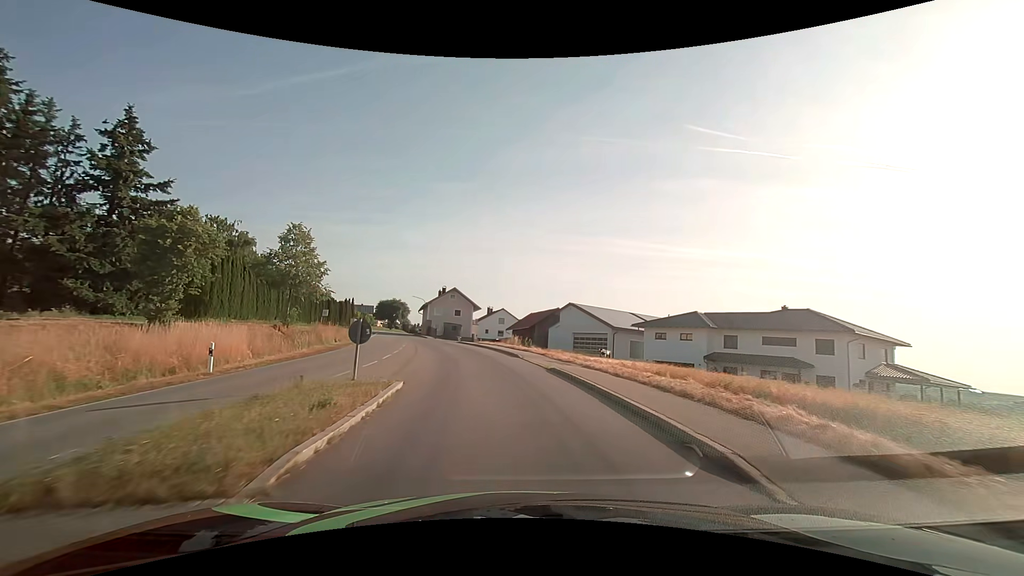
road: secondary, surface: asphalt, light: Day
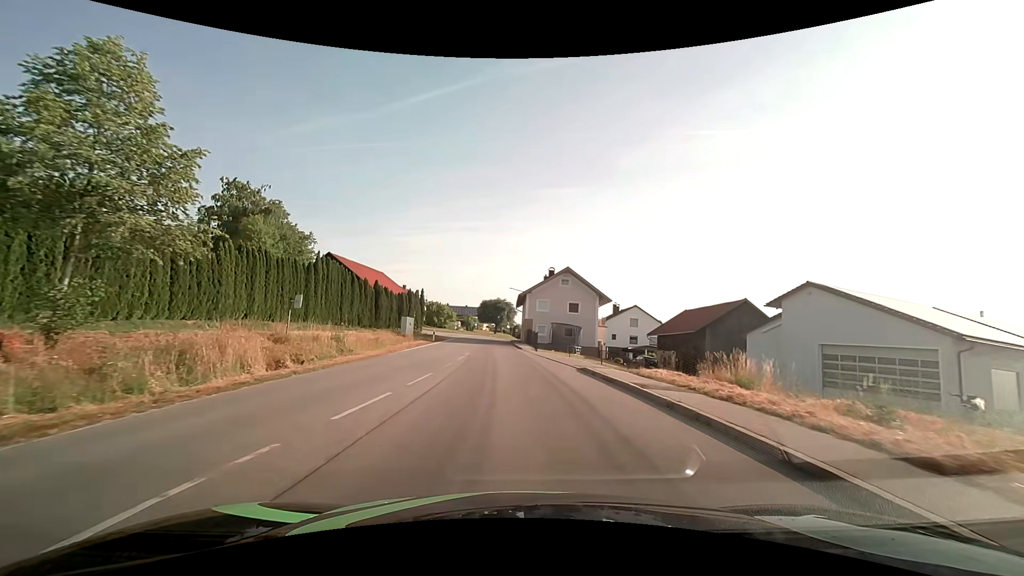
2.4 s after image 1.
(-3.3, +29.3) m; -13°
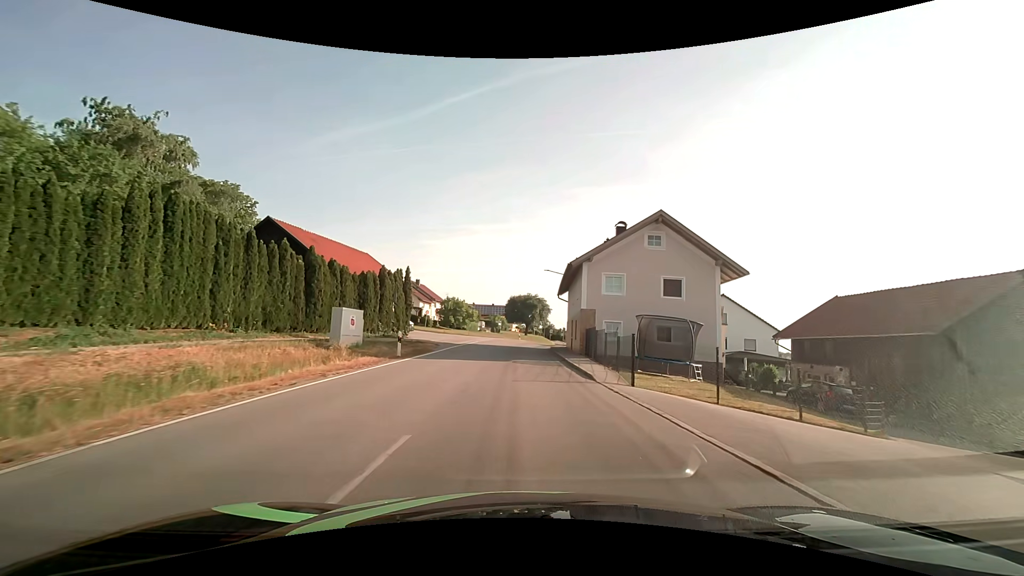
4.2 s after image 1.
(-0.9, +22.6) m; -4°
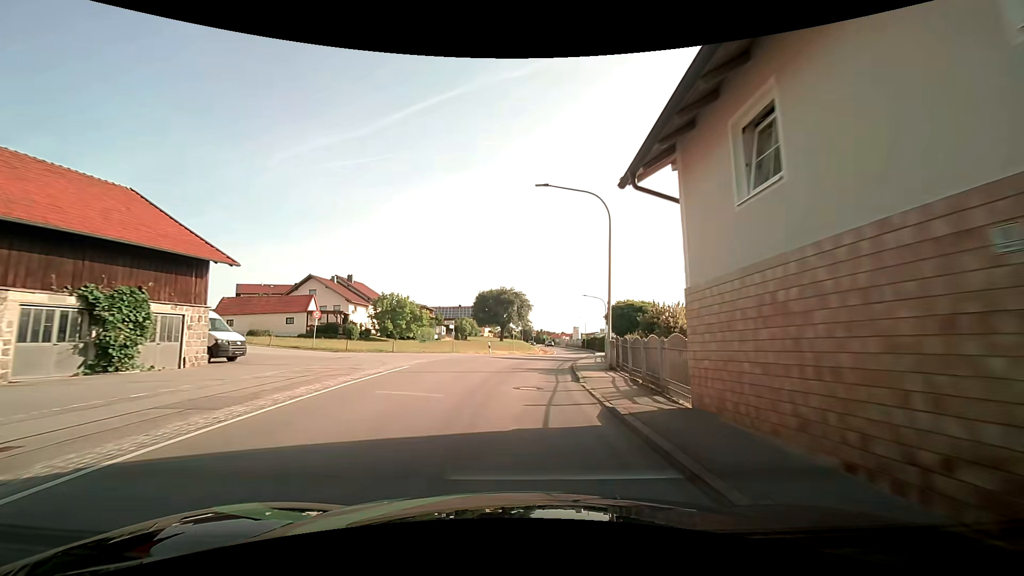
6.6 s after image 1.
(+0.5, +30.3) m; +3°
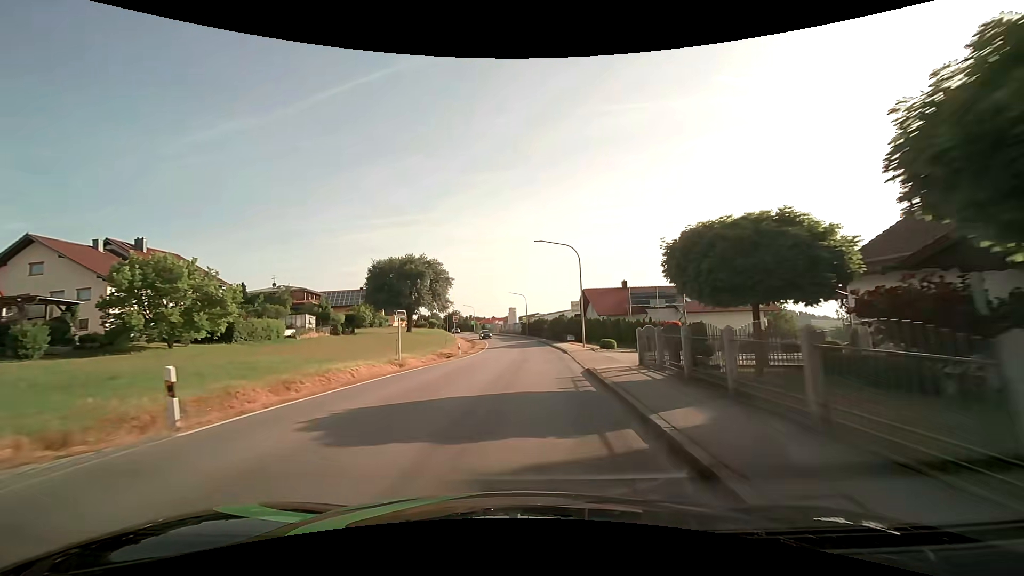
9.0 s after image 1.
(+1.7, +30.4) m; +7°
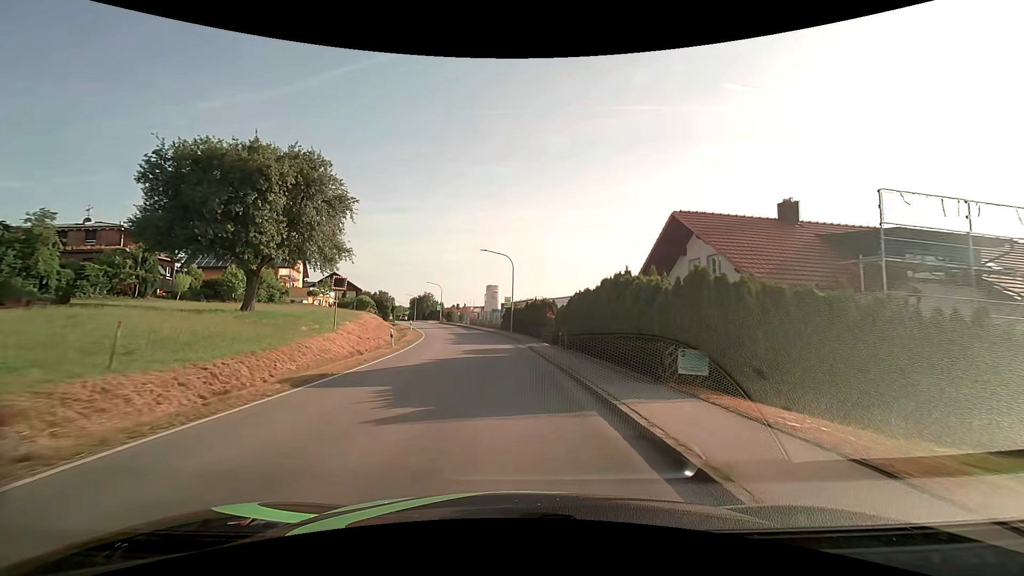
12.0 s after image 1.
(+1.4, +38.9) m; +1°
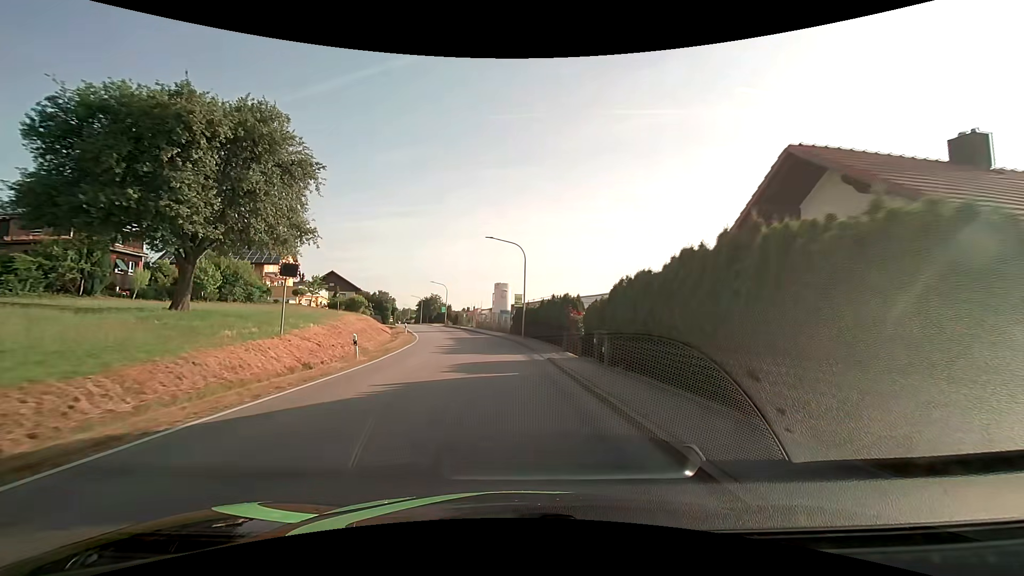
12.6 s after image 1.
(-0.1, +7.8) m; -1°
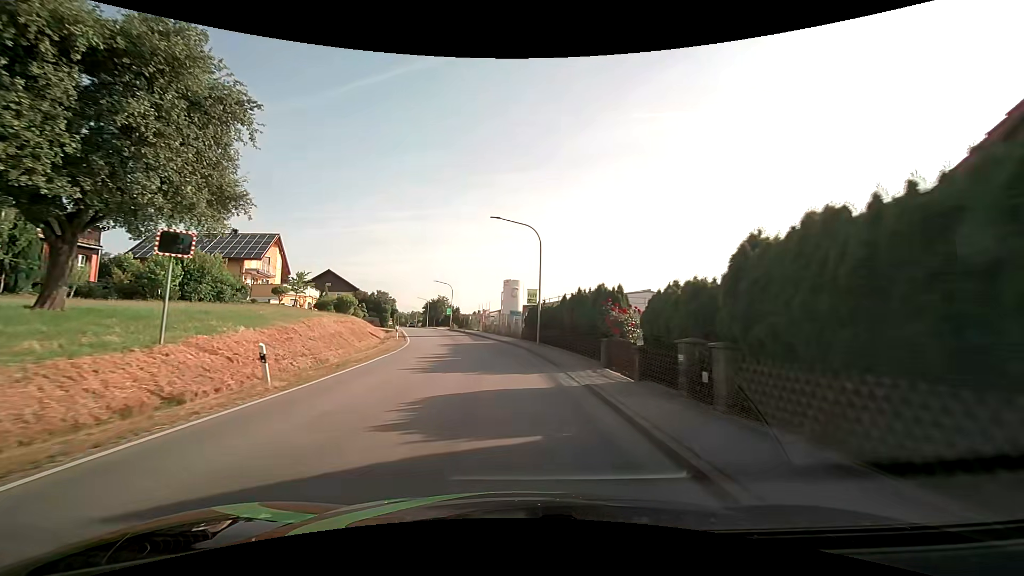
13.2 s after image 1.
(-0.1, +7.8) m; -1°
(0, +10) (-1, +20) (-2, +30) (-4, +40) (-6, +49) (-8, +59) (-11, +69) (-13, +79) (-16, +88) (-19, +98) m
